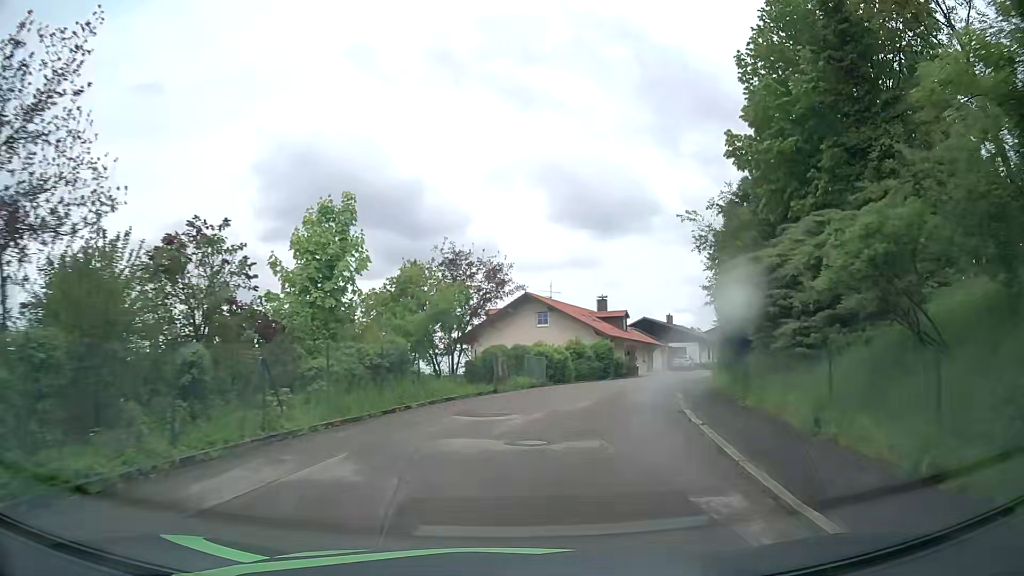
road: residential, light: Day
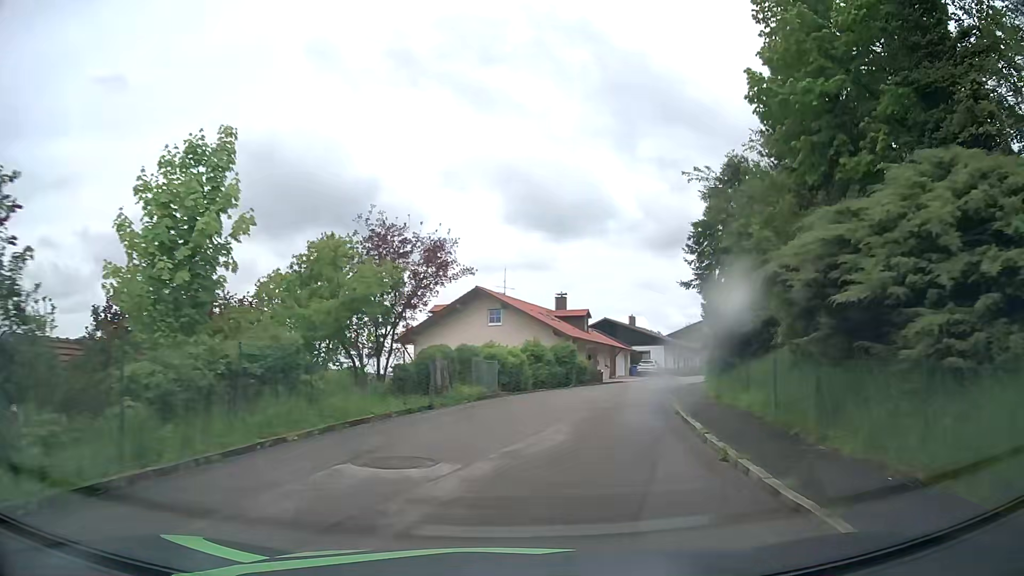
(+0.3, +5.8) m; +4°
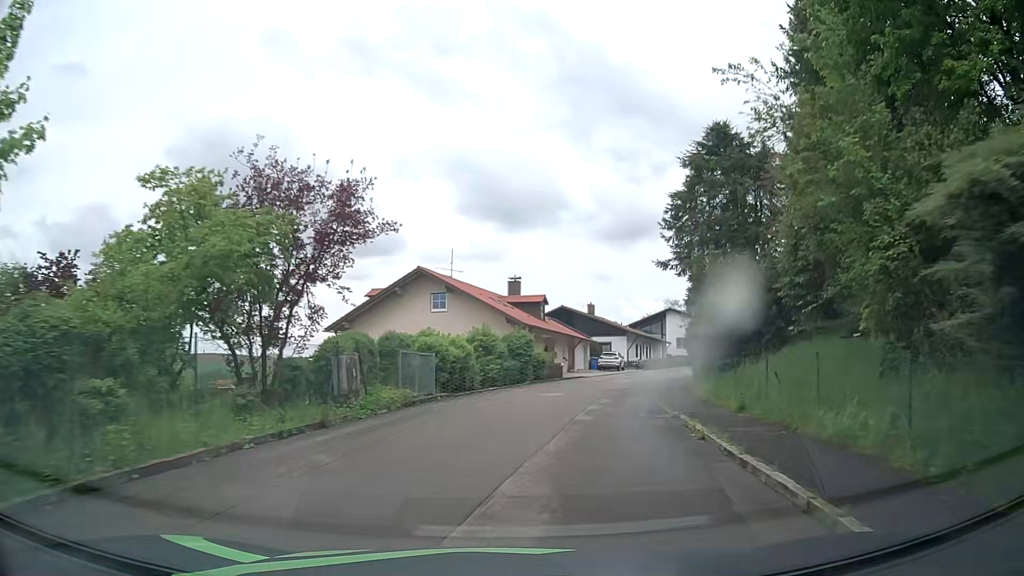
(+0.3, +5.9) m; +4°
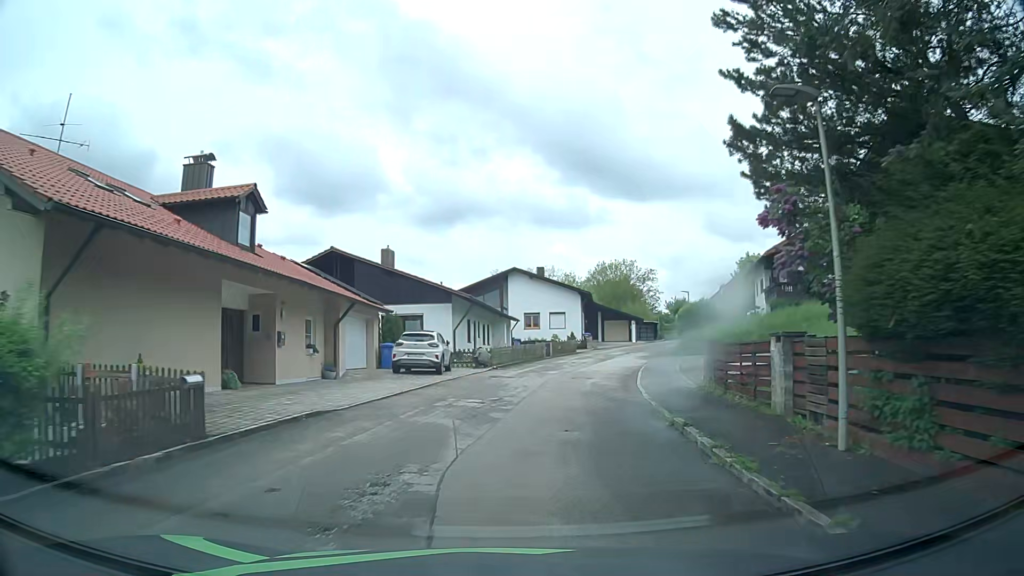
(+4.6, +29.6) m; +17°
(0, +10) (+2, +20) (+3, +30) (+6, +39) (+9, +49) (+13, +58) (+17, +67) (+22, +76) (+29, +83) (+37, +88) m
